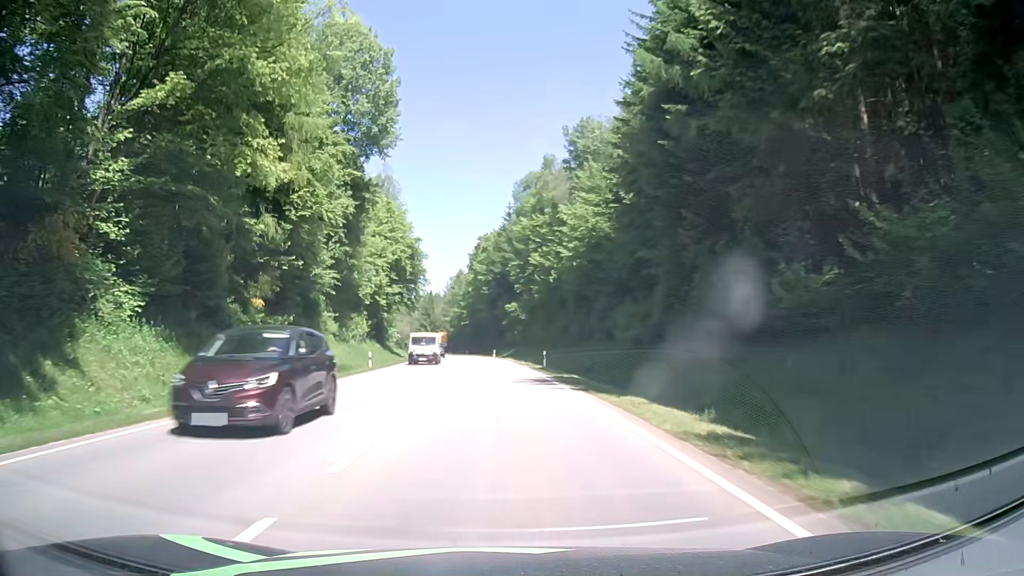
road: secondary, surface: asphalt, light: Day
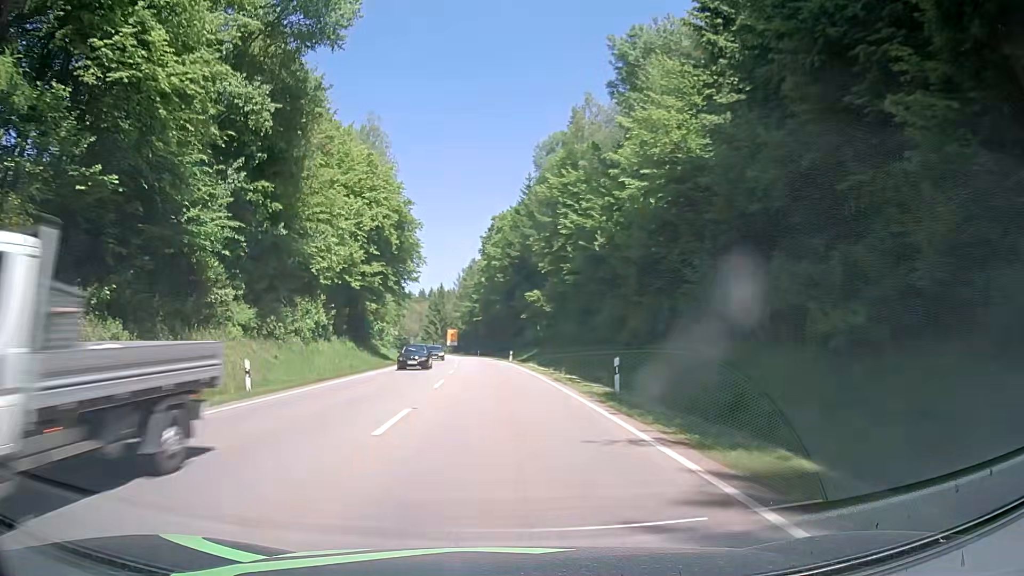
(-0.2, +21.6) m; -1°
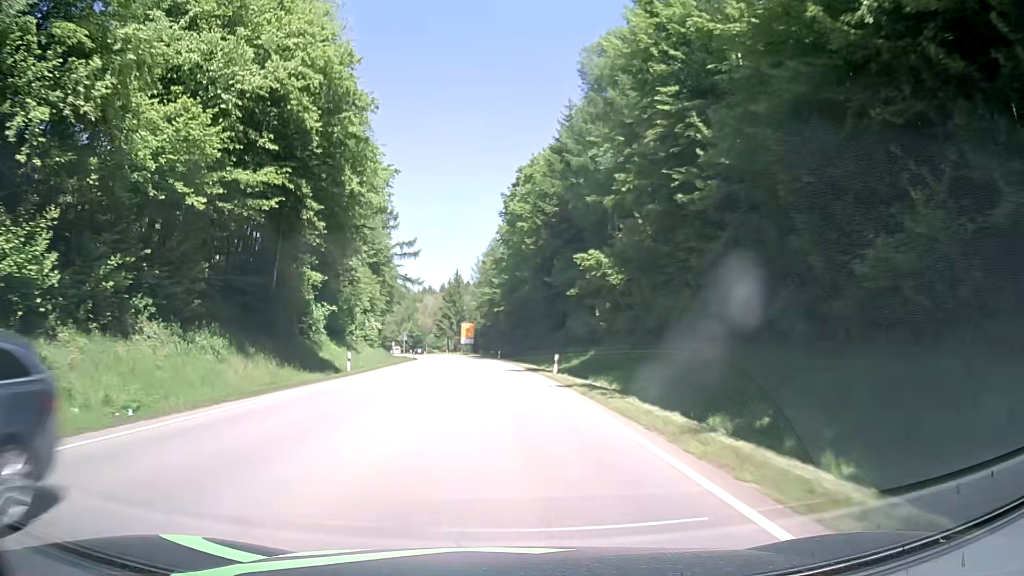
(-0.9, +32.4) m; -3°
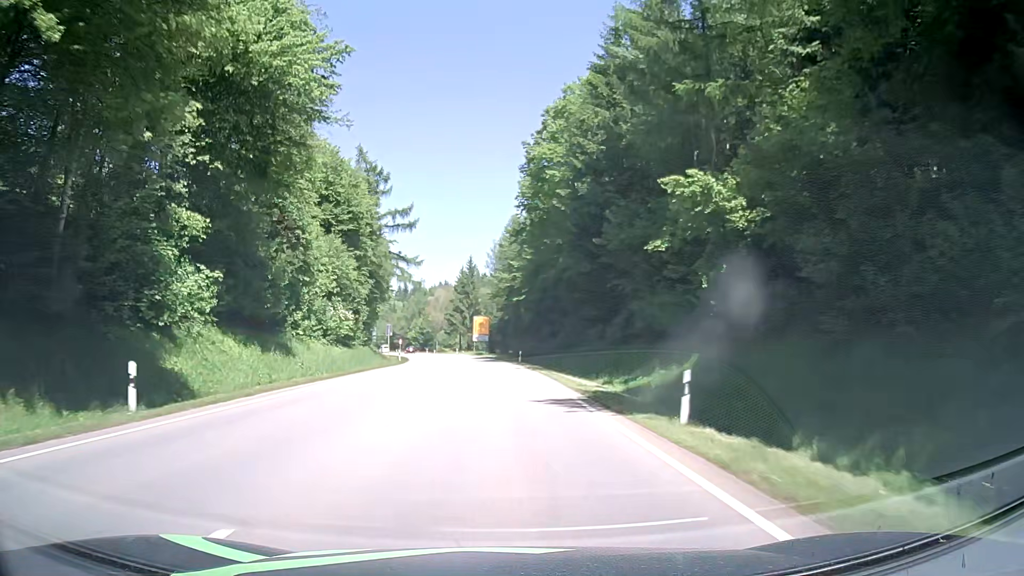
(-0.4, +21.6) m; -1°
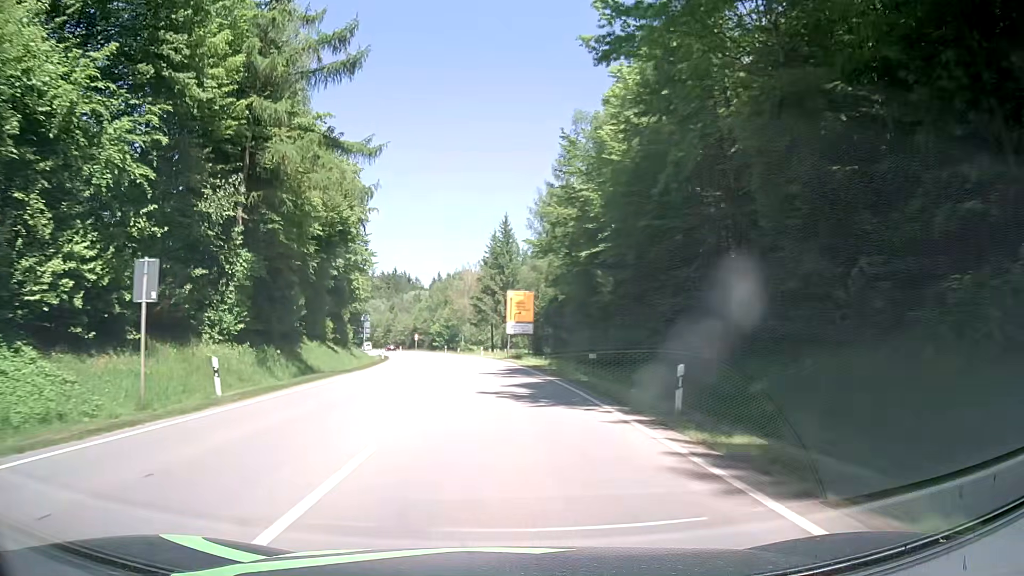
(-1.3, +43.3) m; -4°
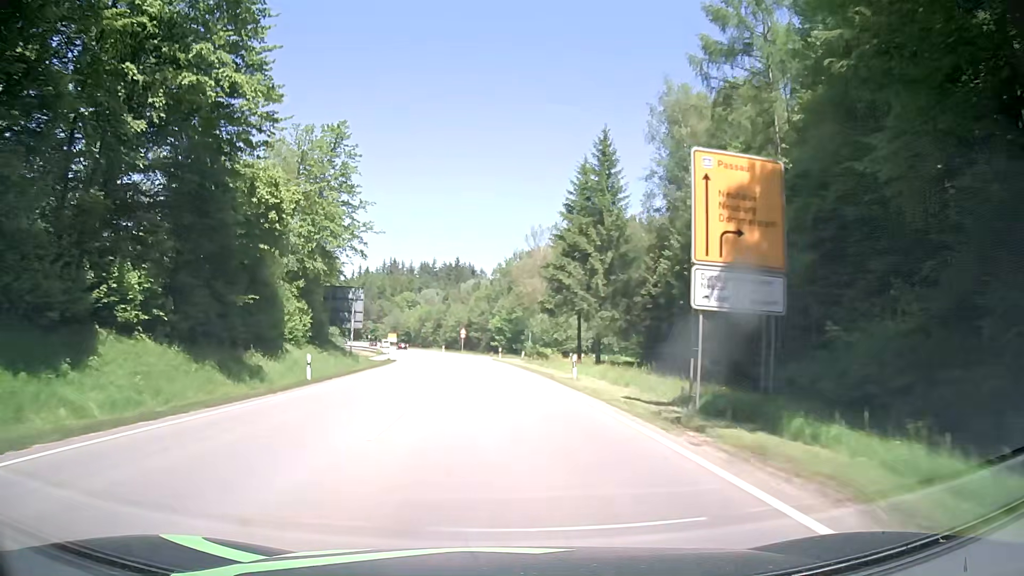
(-2.0, +43.2) m; -6°
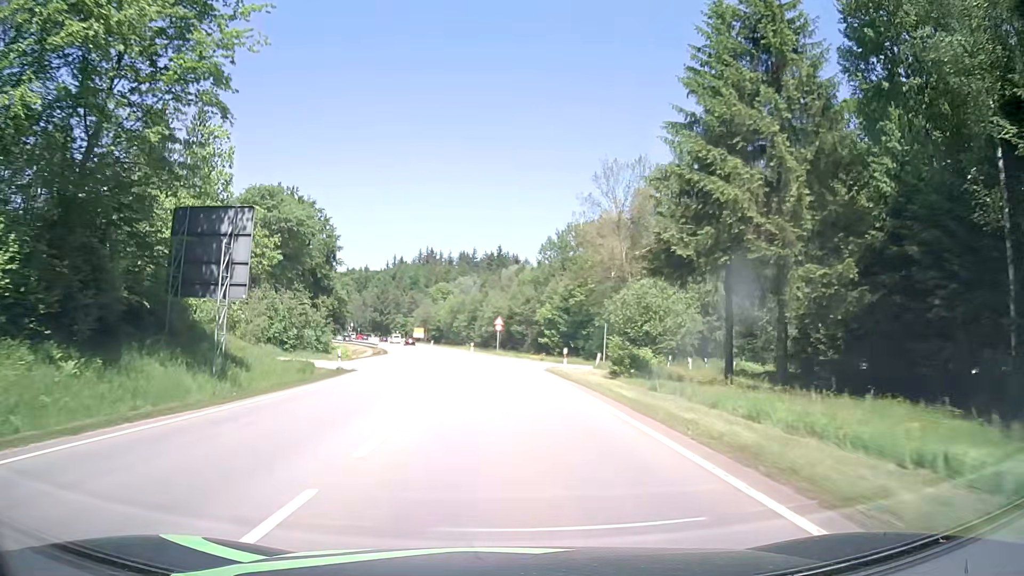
(-0.8, +32.5) m; -3°
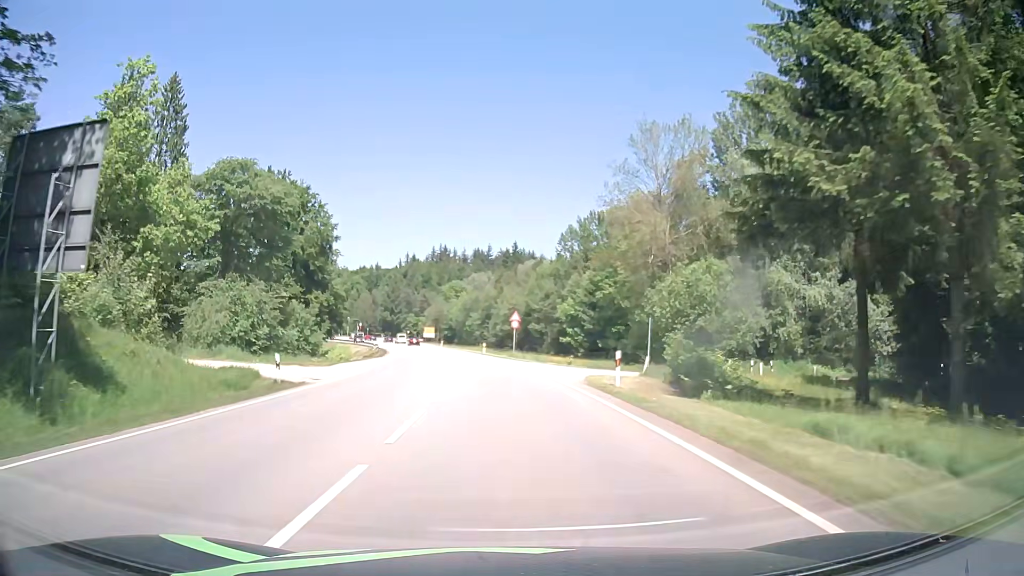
(-0.2, +10.8) m; -2°
(0, +10) (0, +20) (-1, +30) (-2, +40) (-3, +50) (-4, +60) (-6, +70) (-7, +80) (-9, +89) (-11, +99) m
